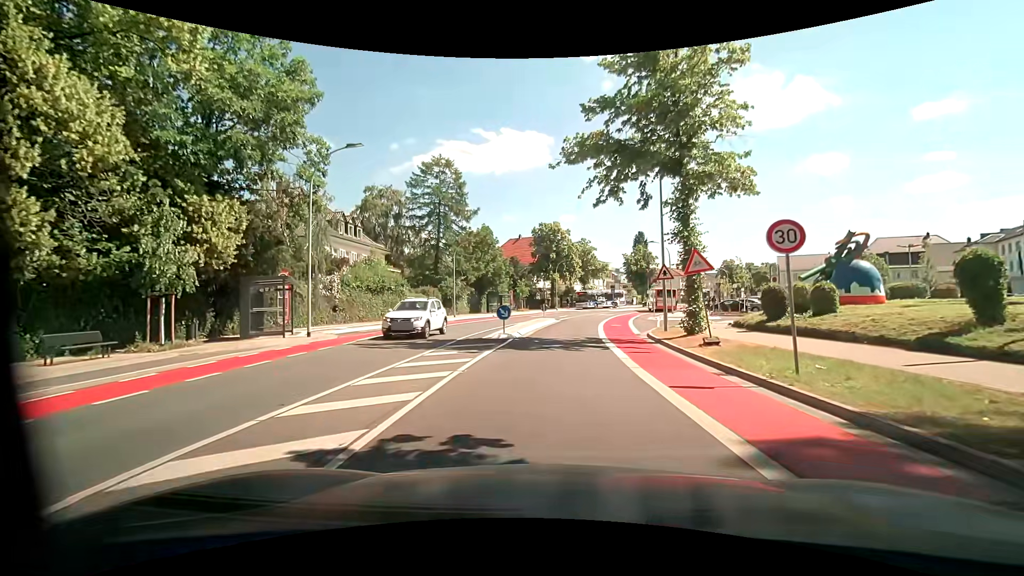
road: unclassified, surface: asphalt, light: Day
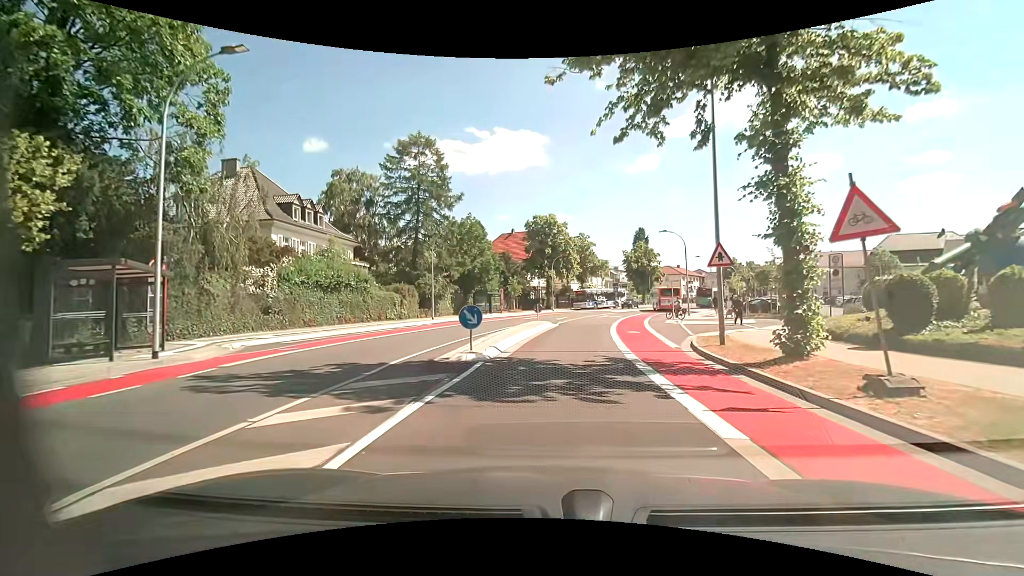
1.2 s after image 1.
(0.0, +7.6) m; 0°
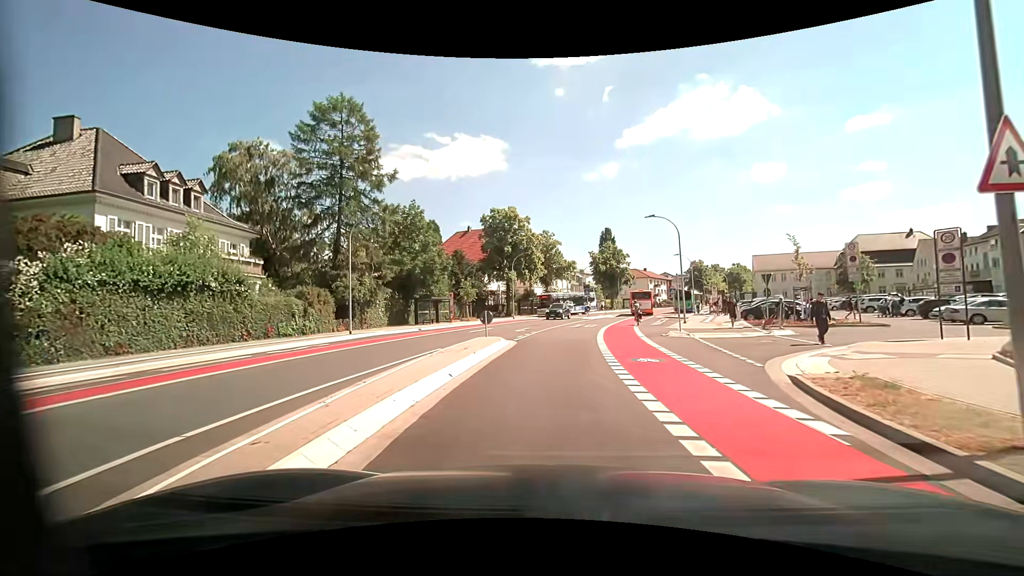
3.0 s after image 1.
(+0.4, +10.3) m; +5°
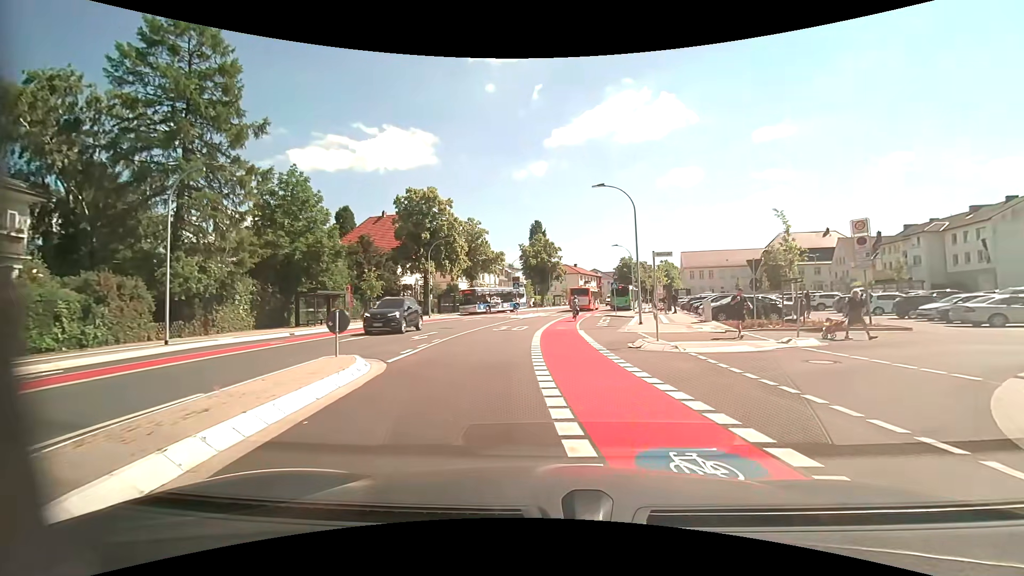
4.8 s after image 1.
(+0.4, +8.8) m; +7°
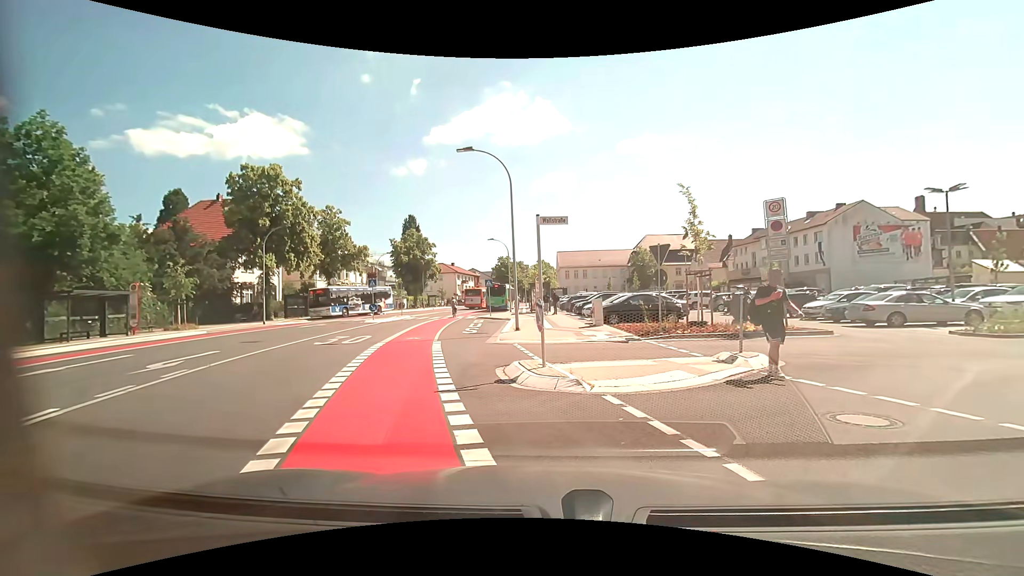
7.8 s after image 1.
(+0.7, +6.1) m; +11°
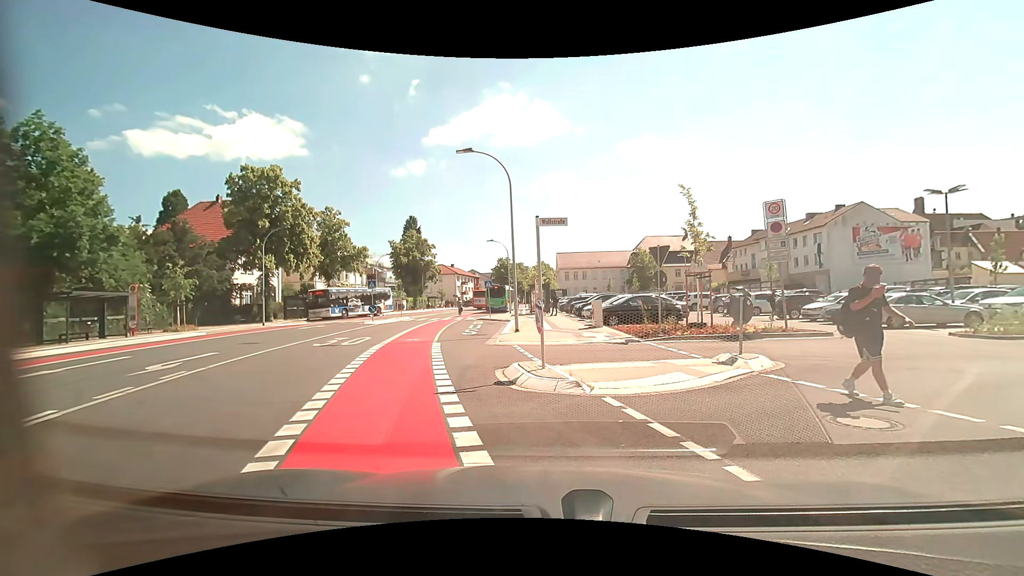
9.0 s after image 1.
(0.0, +0.1) m; 0°
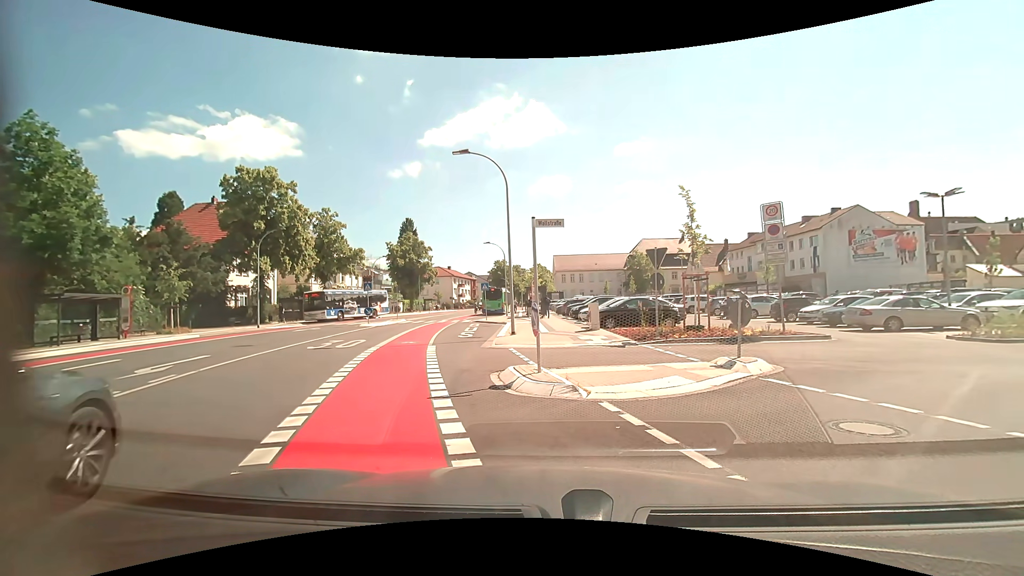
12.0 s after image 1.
(0.0, +0.2) m; 0°
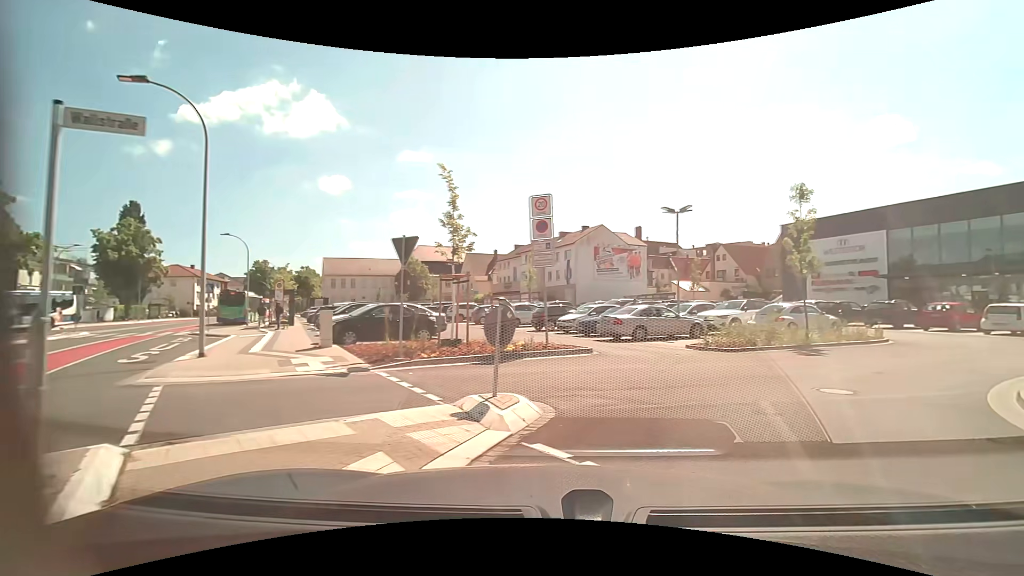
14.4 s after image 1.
(+1.1, +4.7) m; +27°
